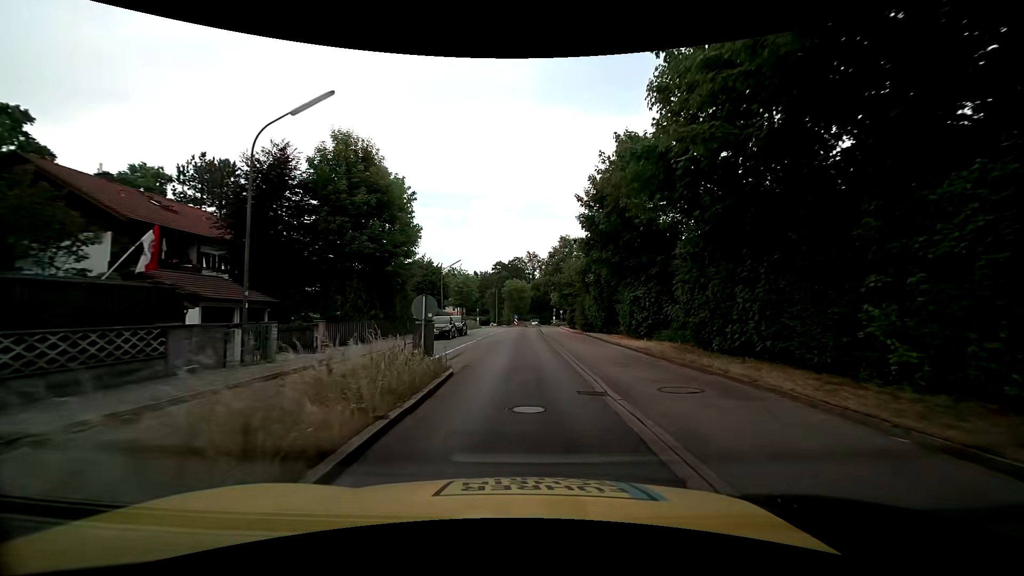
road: tertiary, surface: asphalt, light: Day
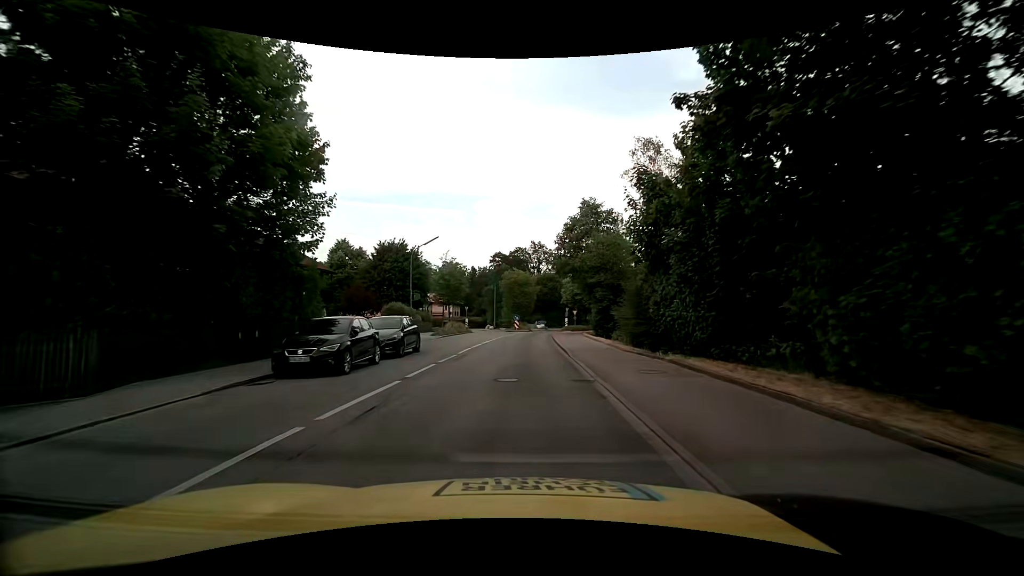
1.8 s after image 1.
(-0.1, +18.1) m; -1°
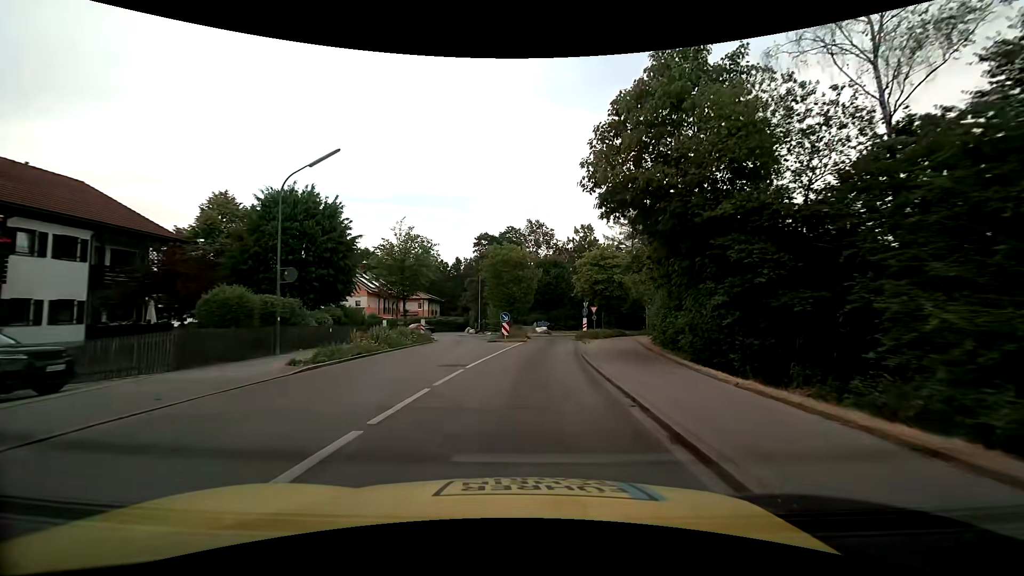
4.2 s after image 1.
(0.0, +22.5) m; +1°
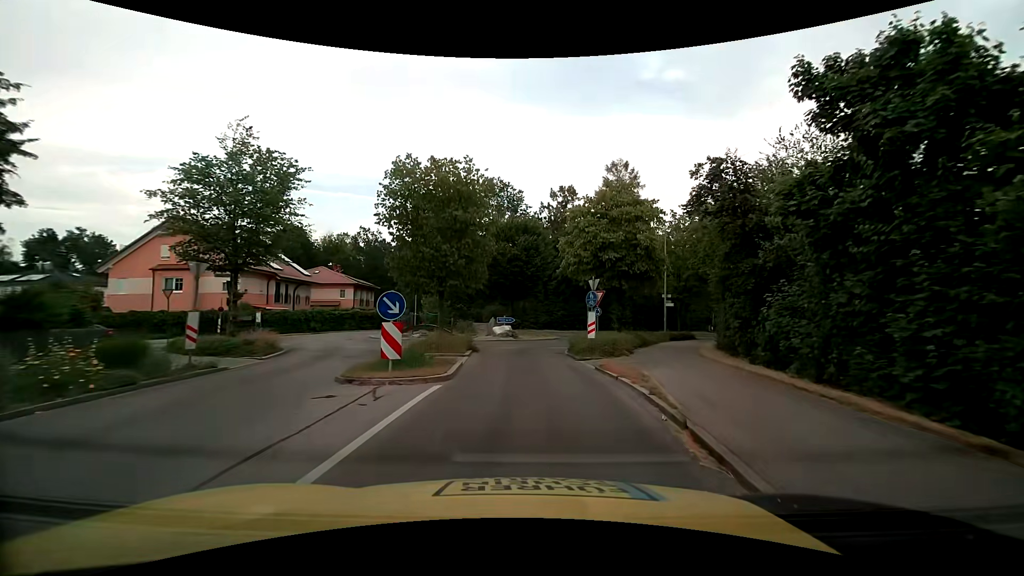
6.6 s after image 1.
(+0.4, +20.5) m; +4°
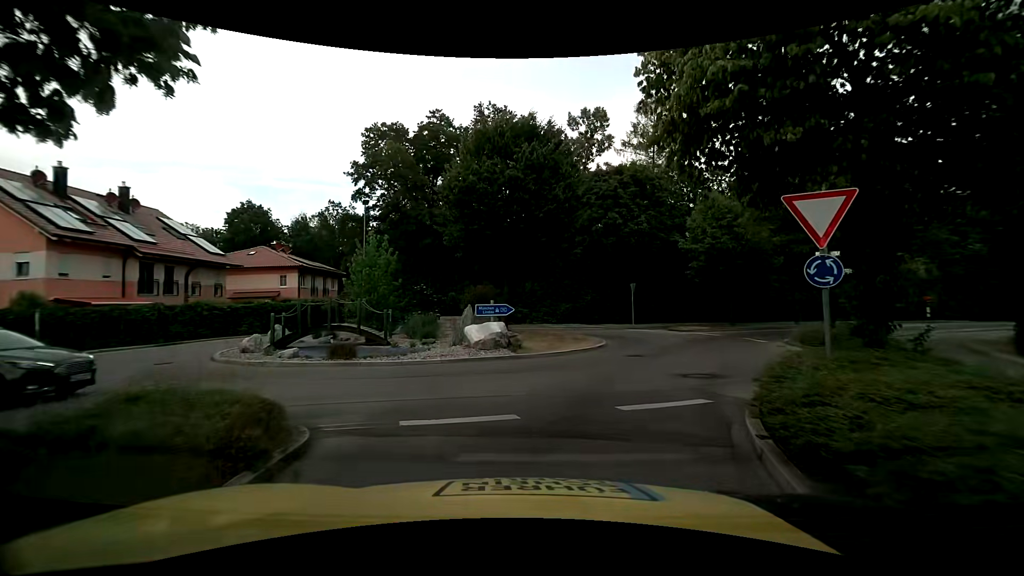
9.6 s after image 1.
(-0.1, +17.8) m; -2°
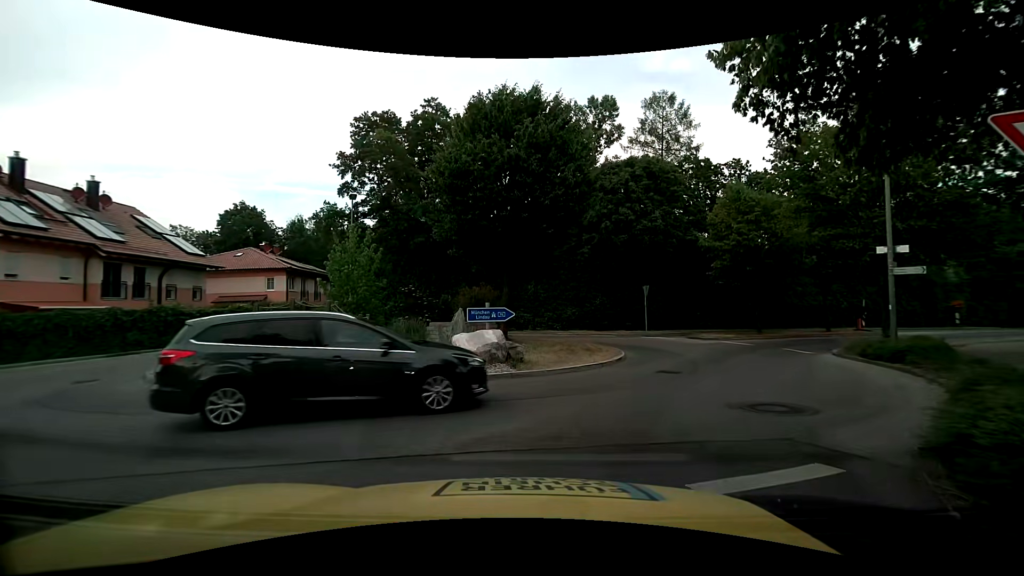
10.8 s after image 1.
(0.0, +2.8) m; 0°
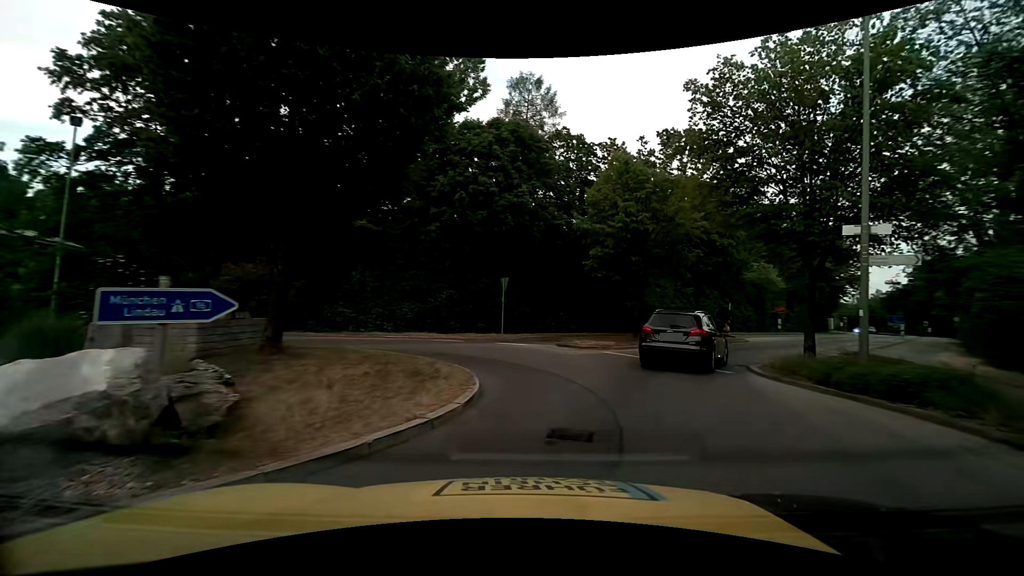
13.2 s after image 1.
(+0.7, +7.4) m; +15°
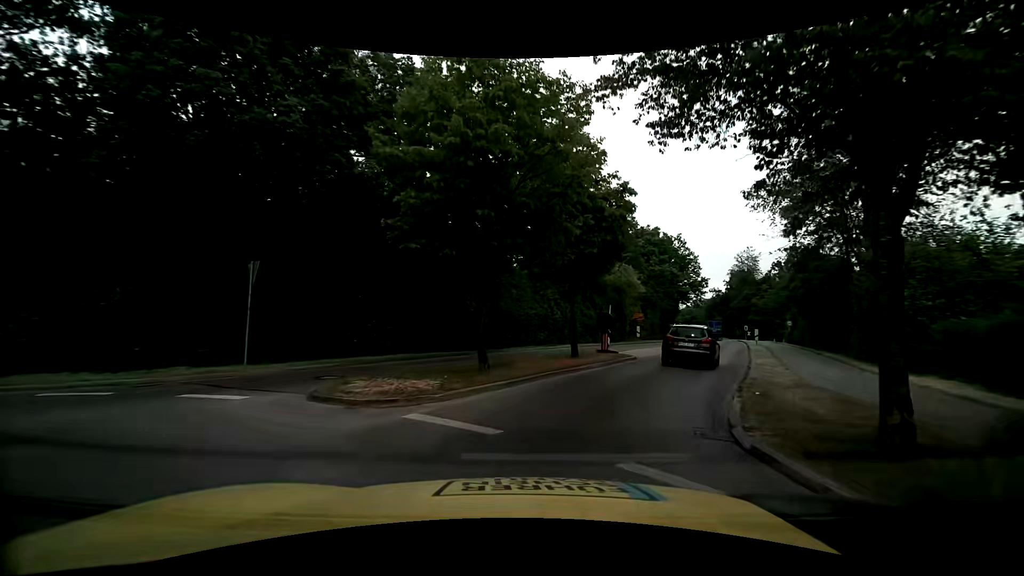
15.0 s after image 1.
(+2.0, +9.8) m; +19°
(+1, +10) (+5, +19) (+9, +28) (+13, +37) (+17, +47) (+21, +56) (+25, +65) (+28, +75) (+32, +84) (+35, +93) m
